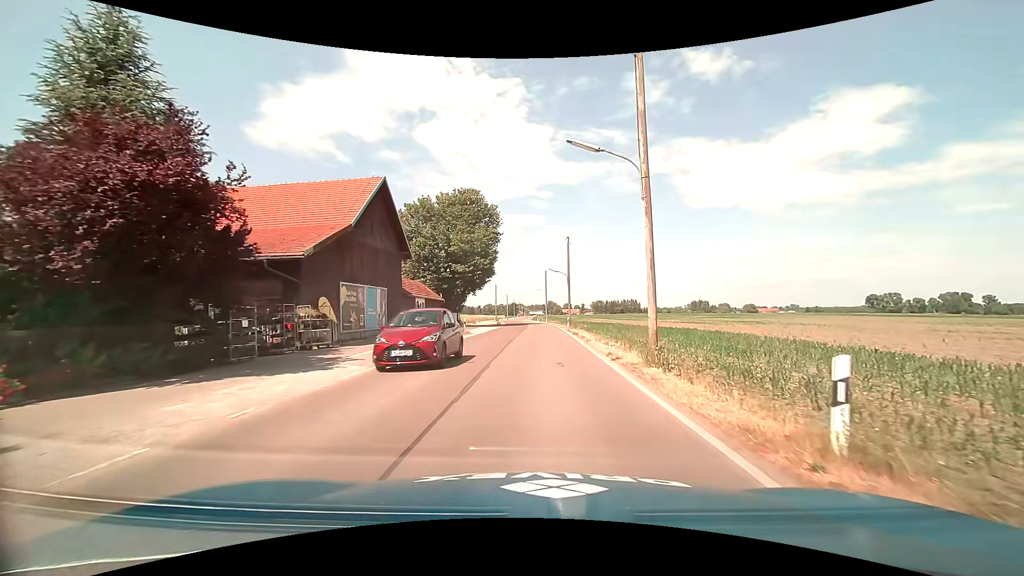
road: tertiary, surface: asphalt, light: Day
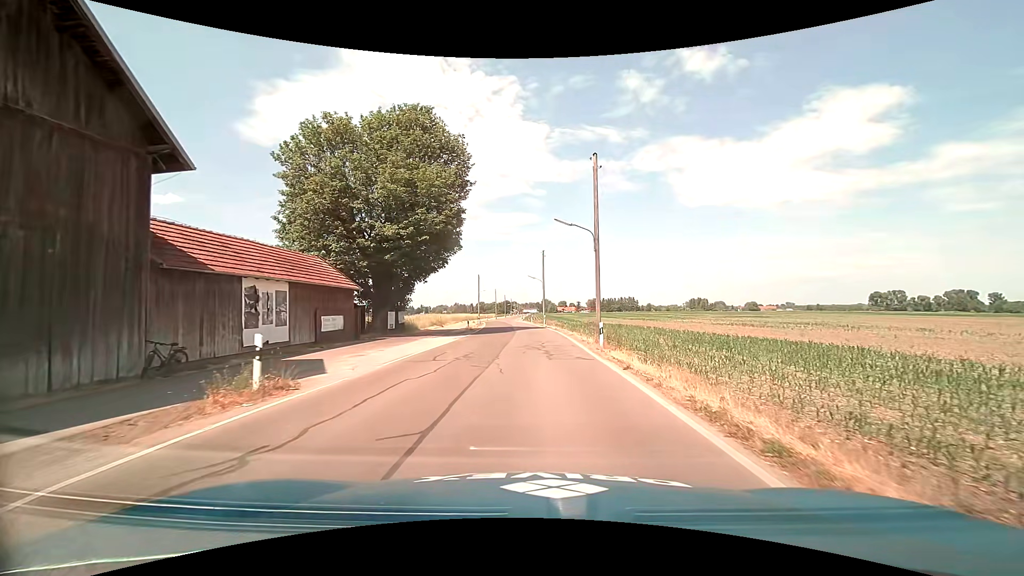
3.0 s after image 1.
(+0.4, +25.3) m; +1°
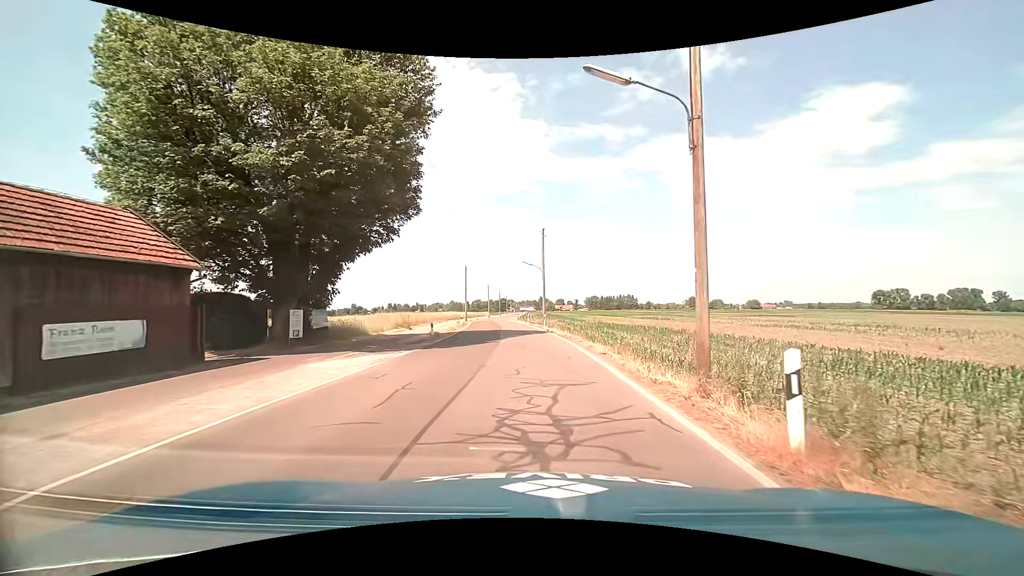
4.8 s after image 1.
(+0.1, +14.2) m; +1°
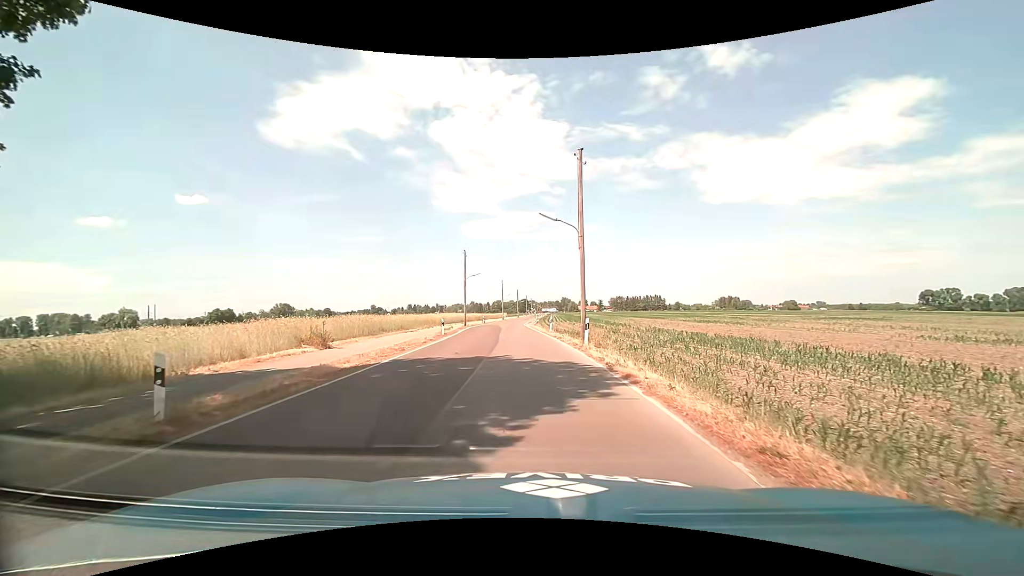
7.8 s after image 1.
(-0.1, +21.8) m; -3°
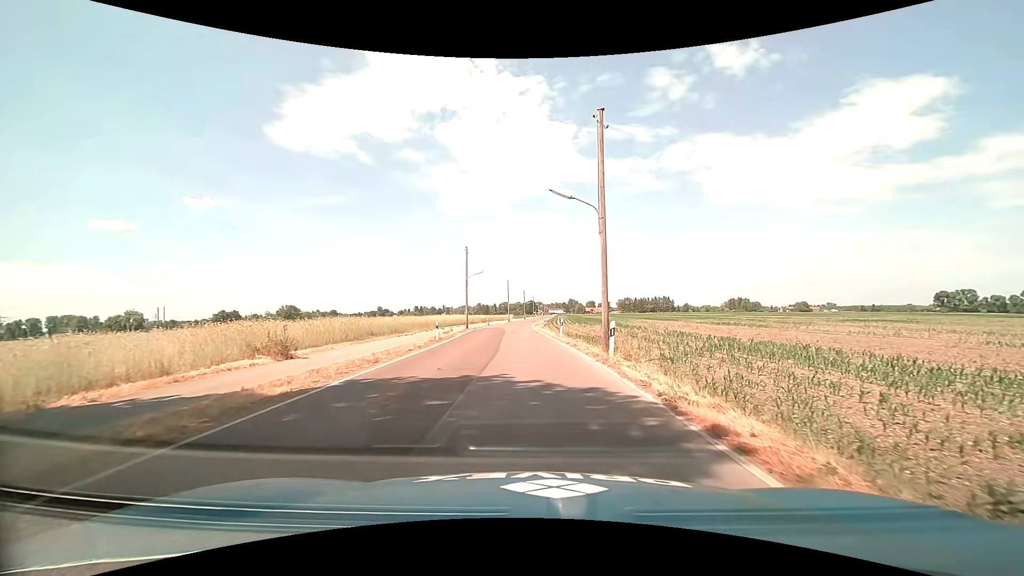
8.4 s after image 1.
(0.0, +4.6) m; 0°
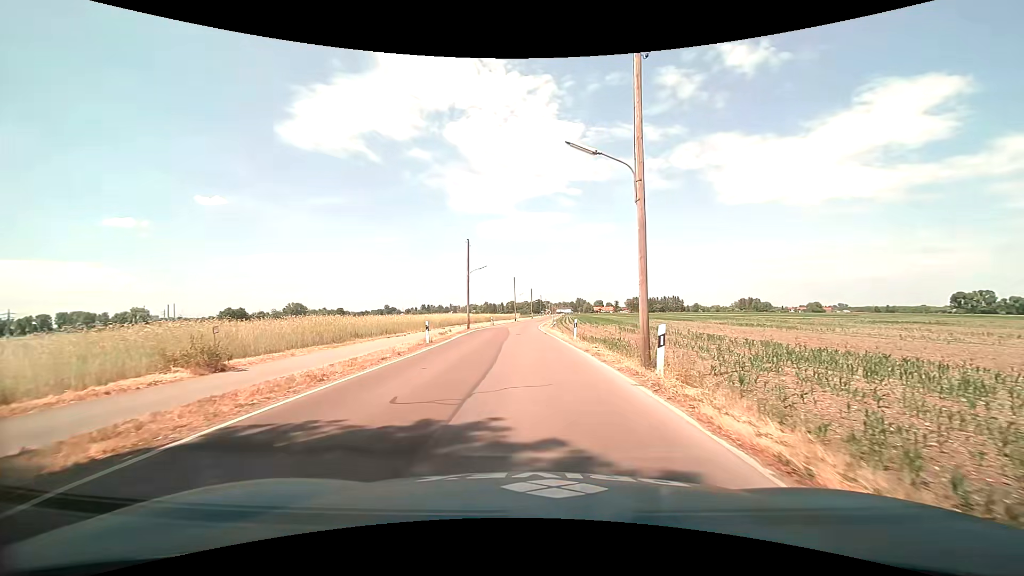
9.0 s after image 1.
(0.0, +5.0) m; -1°
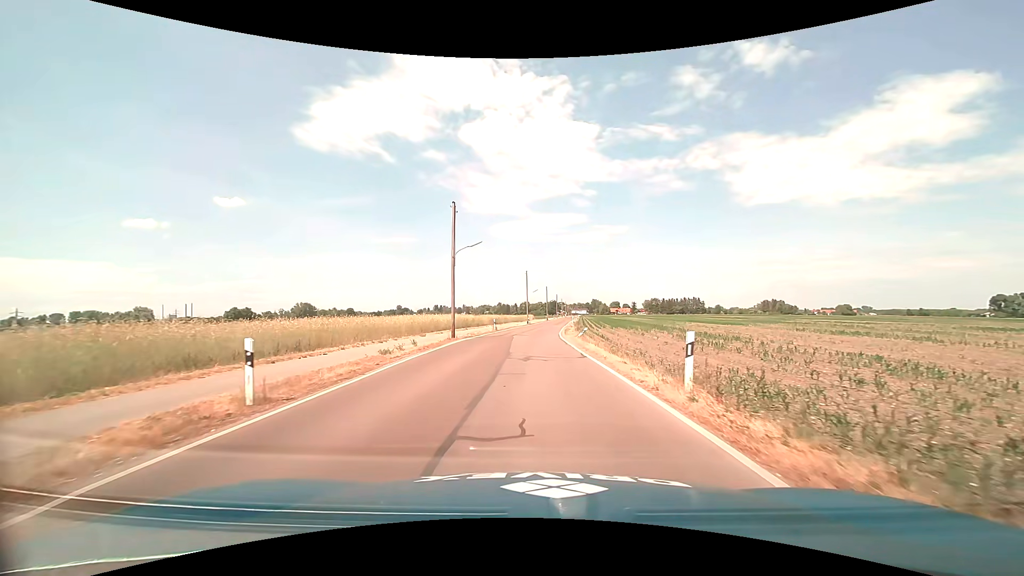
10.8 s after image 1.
(-0.2, +17.2) m; -1°
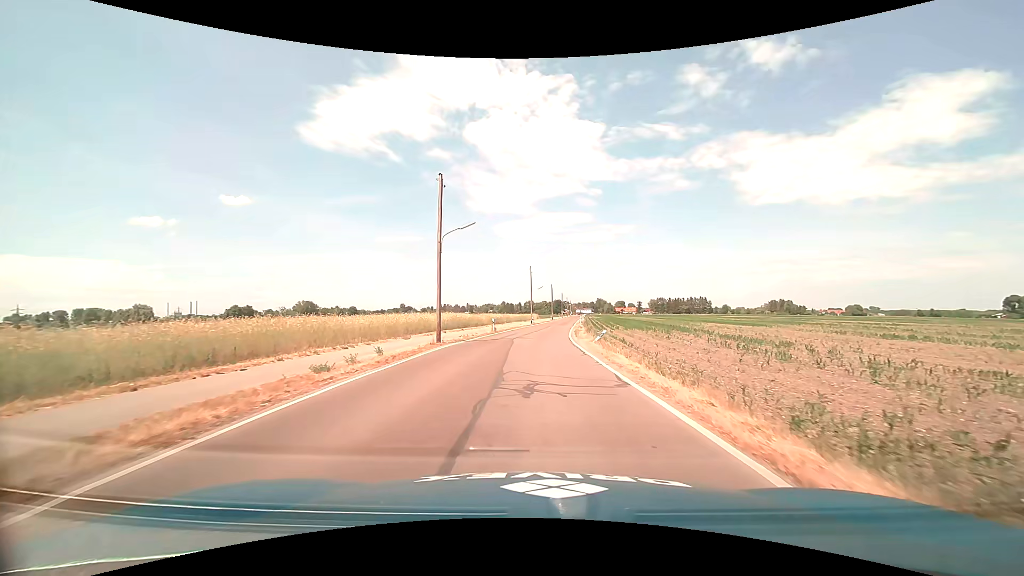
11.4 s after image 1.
(0.0, +6.4) m; 0°
(0, +10) (0, +20) (0, +30) (+1, +40) (+2, +50) (+3, +60) (+4, +70) (+5, +80) (+6, +90) (+6, +100) m
